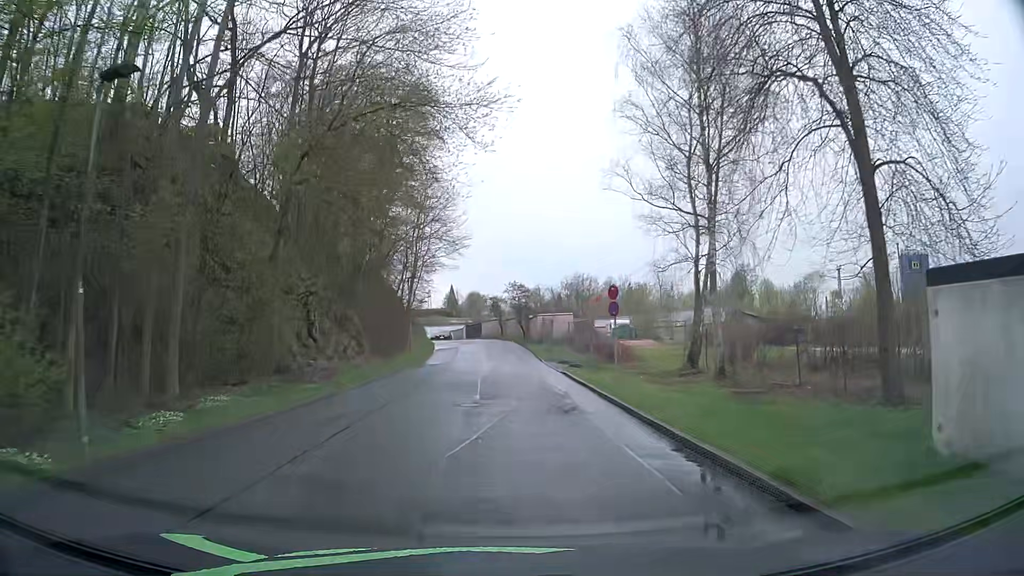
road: residential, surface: asphalt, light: Day
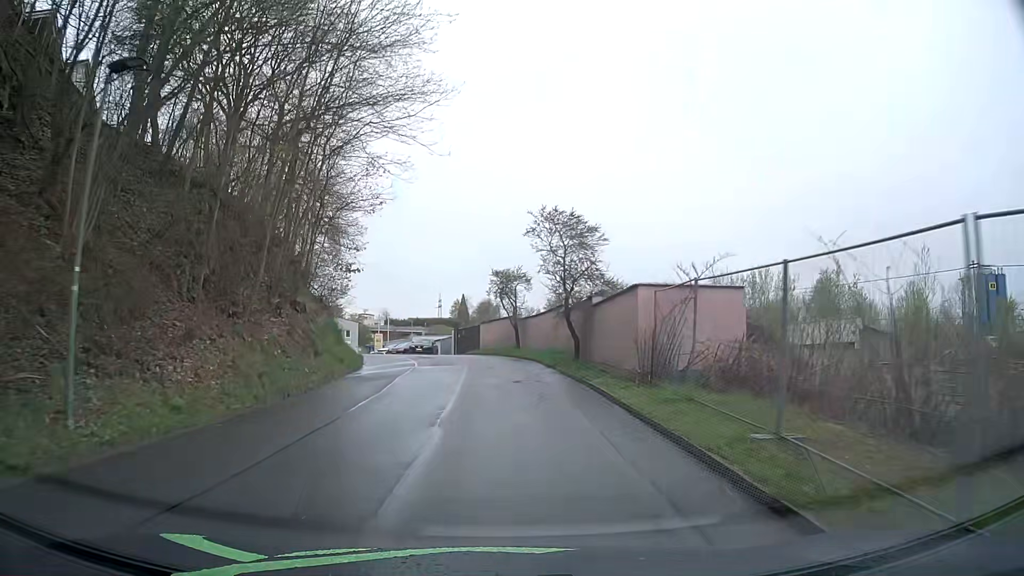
(-0.4, +32.8) m; -1°
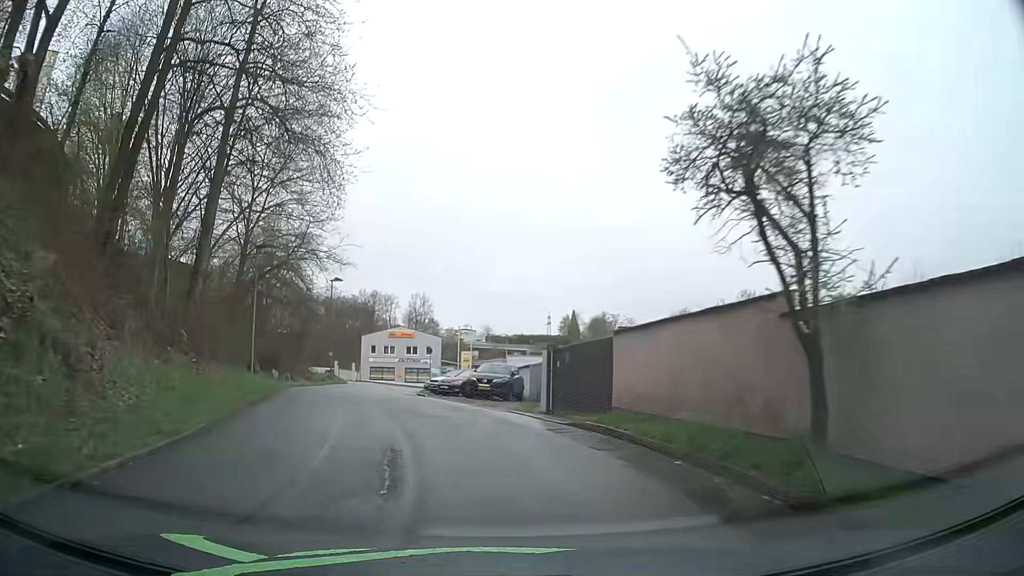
(-1.4, +25.0) m; -10°
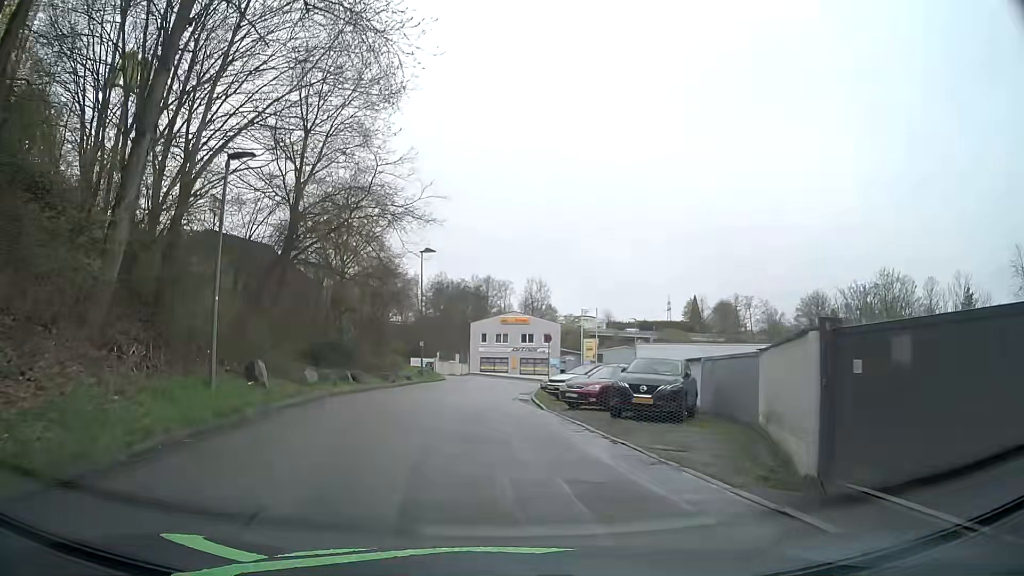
(-1.0, +11.5) m; -10°
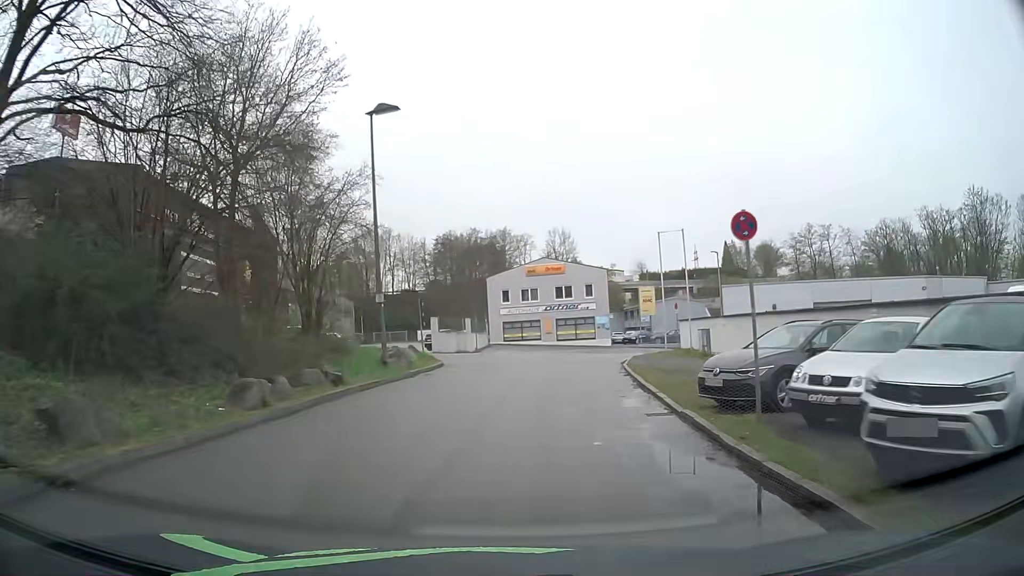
(-1.1, +23.0) m; -2°
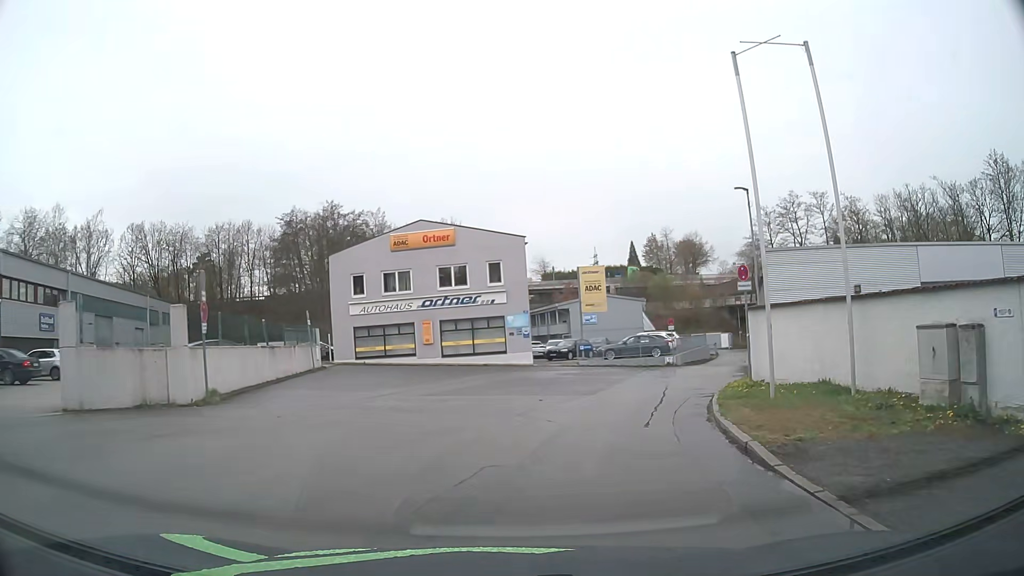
(+1.9, +26.8) m; +10°
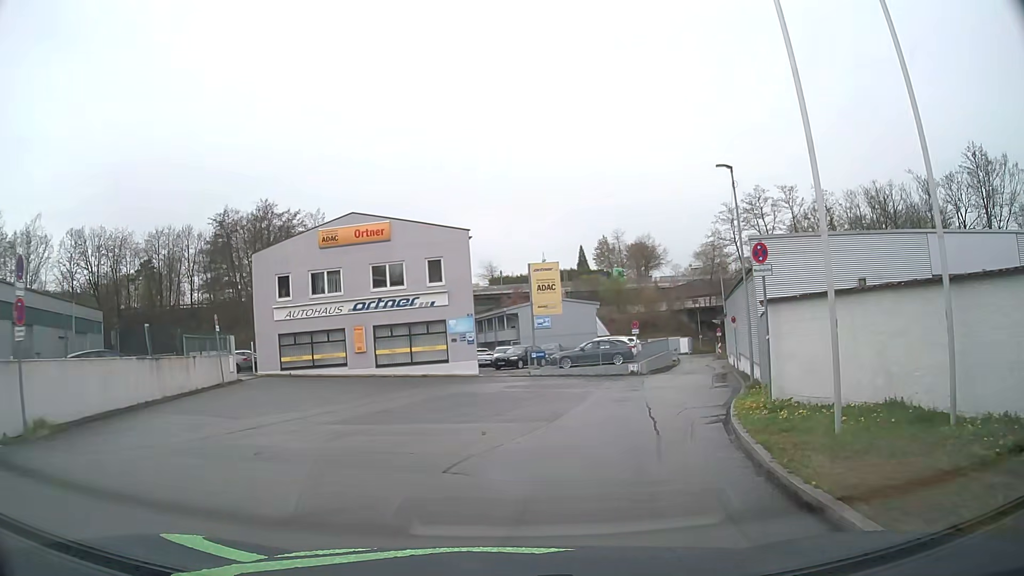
(+0.2, +4.7) m; +4°
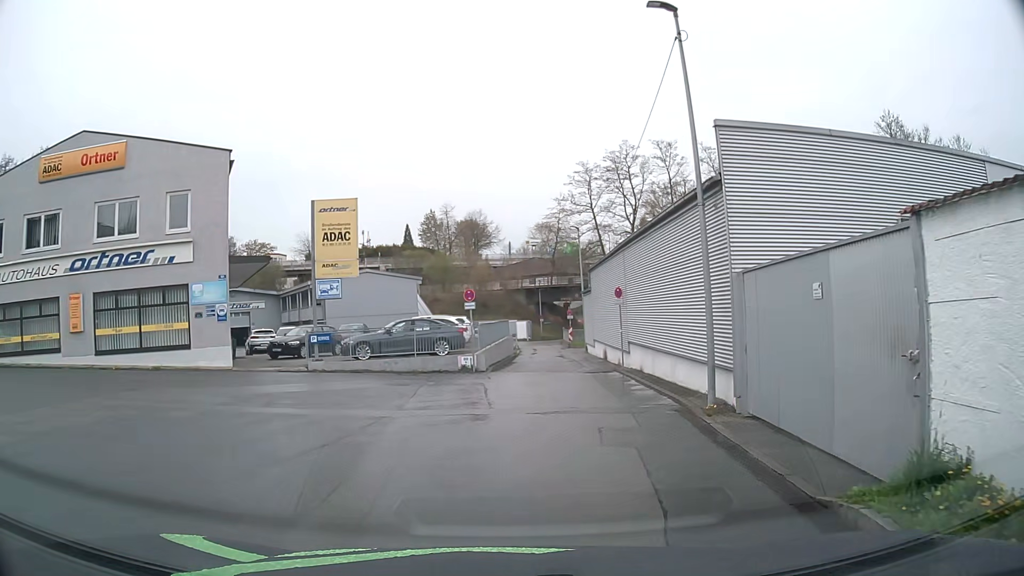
(+1.5, +12.0) m; +14°
